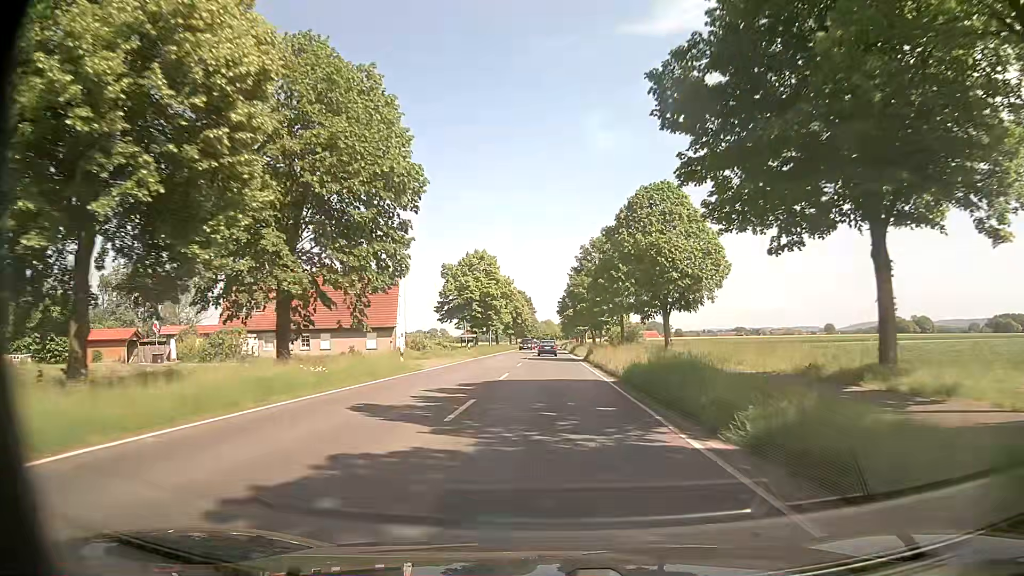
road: secondary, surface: asphalt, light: Day
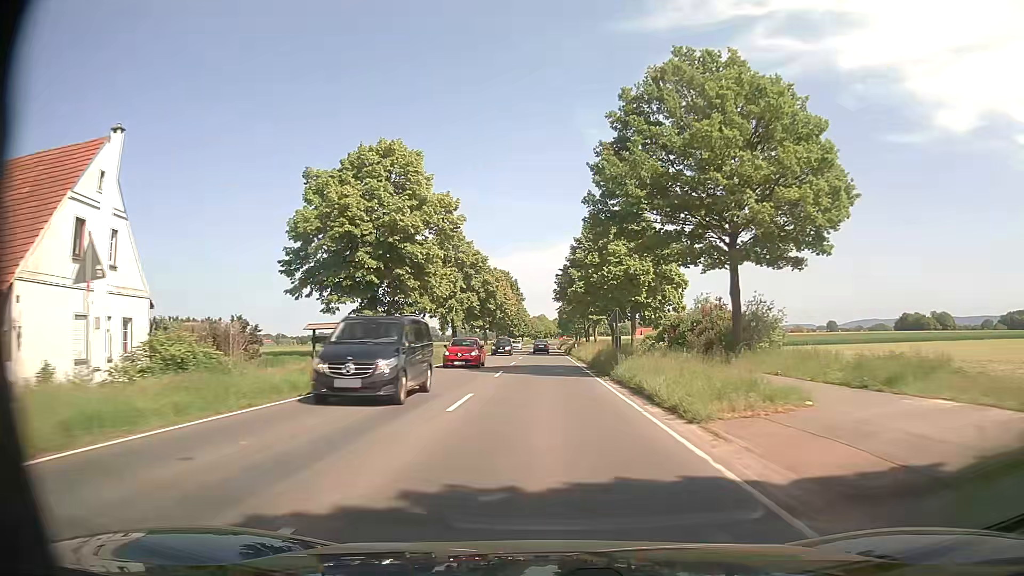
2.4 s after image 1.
(+0.1, +47.2) m; 0°
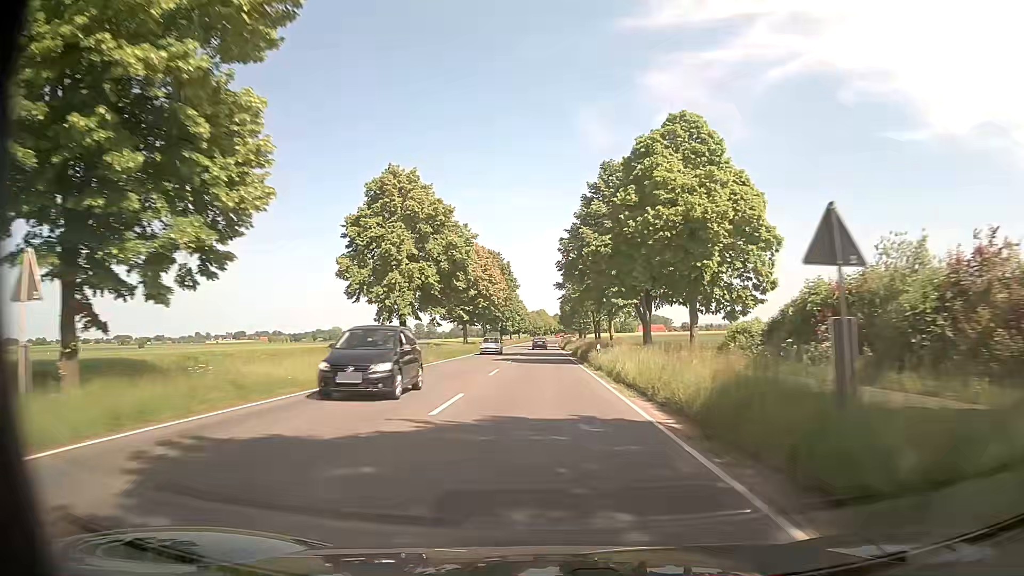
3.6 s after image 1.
(+0.2, +25.2) m; +1°
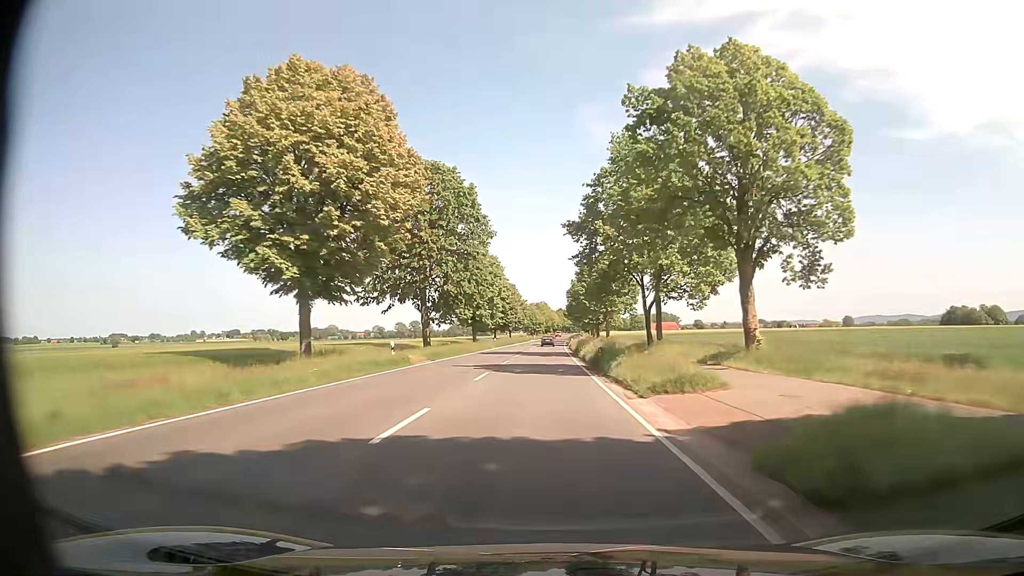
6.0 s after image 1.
(-0.1, +51.9) m; 0°
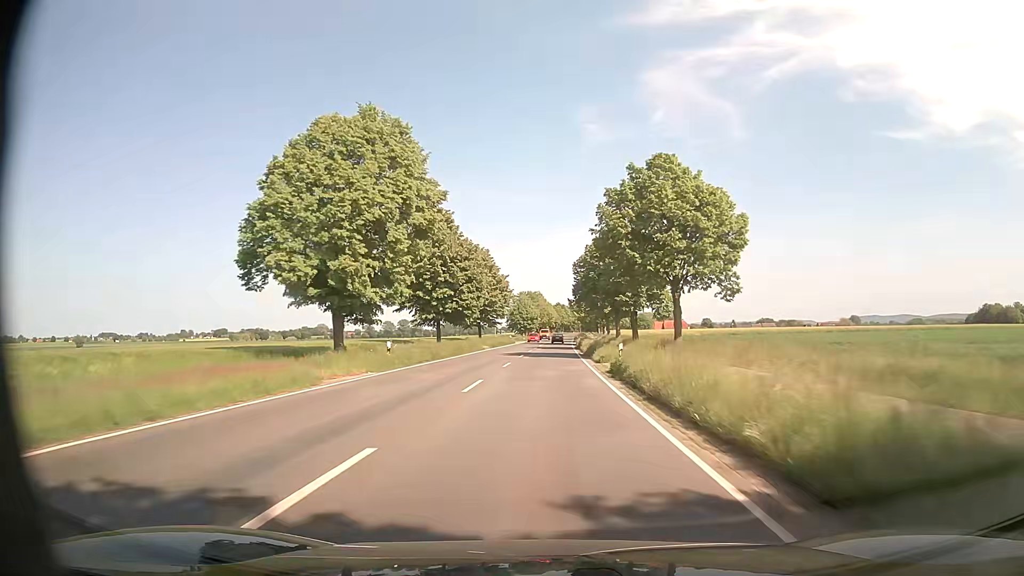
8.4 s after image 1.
(0.0, +52.7) m; 0°
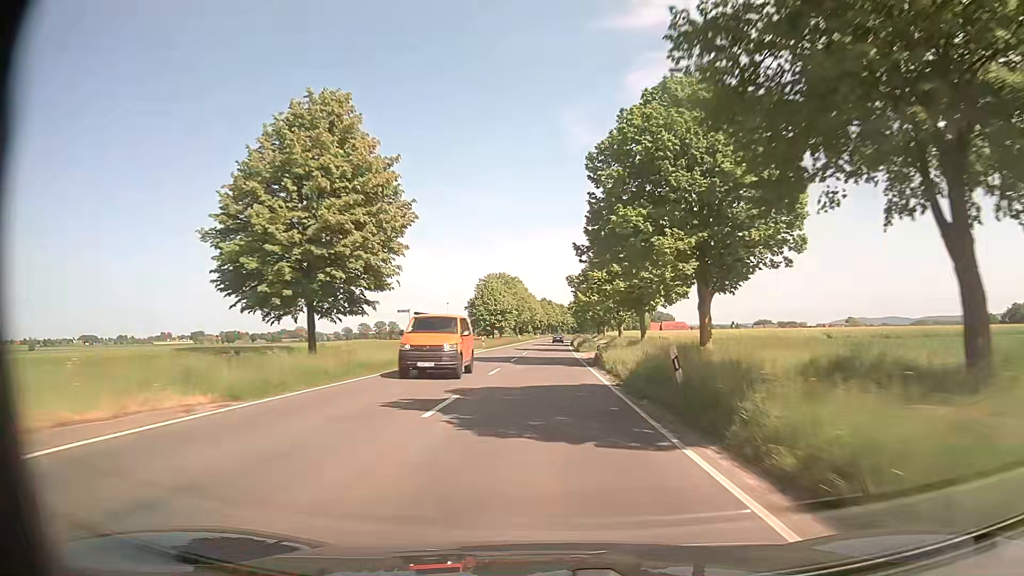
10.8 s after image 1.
(+0.6, +53.1) m; +1°
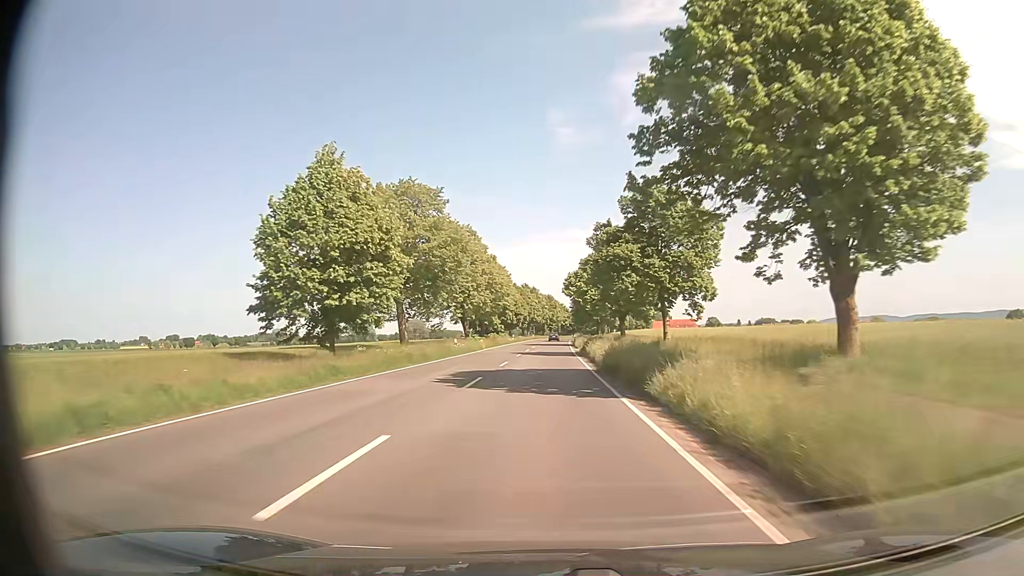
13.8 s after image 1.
(+0.6, +66.6) m; +1°
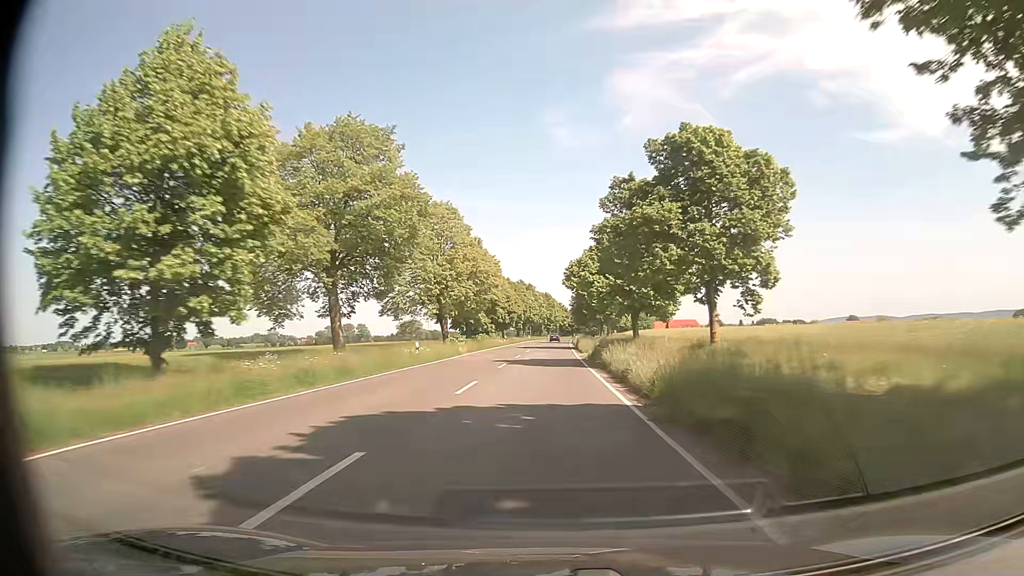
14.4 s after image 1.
(0.0, +13.3) m; 0°
(0, +10) (0, +20) (0, +30) (0, +40) (0, +50) (0, +60) (+1, +70) (+1, +80) (+1, +90) (+1, +100) m
